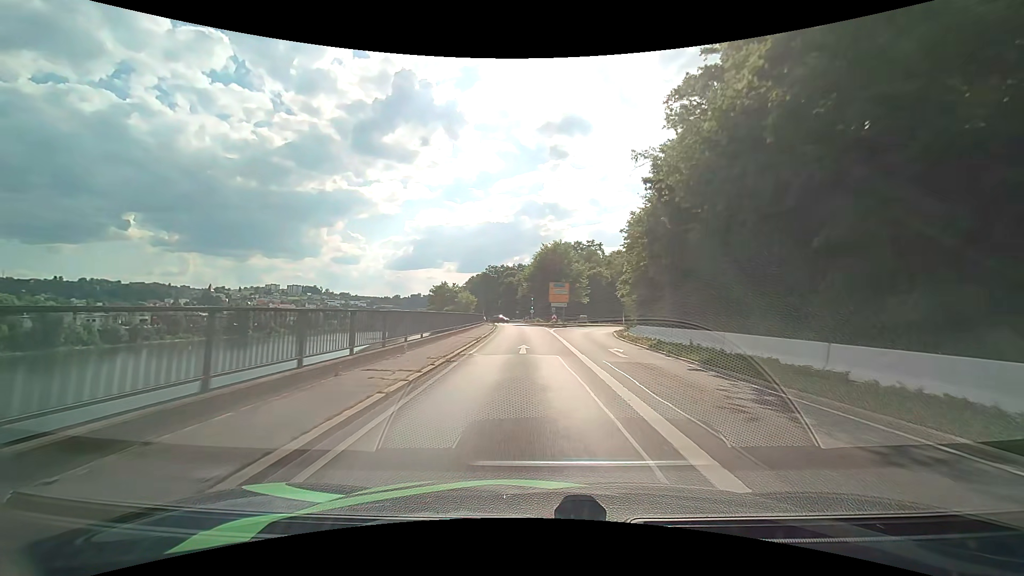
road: primary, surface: asphalt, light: Day
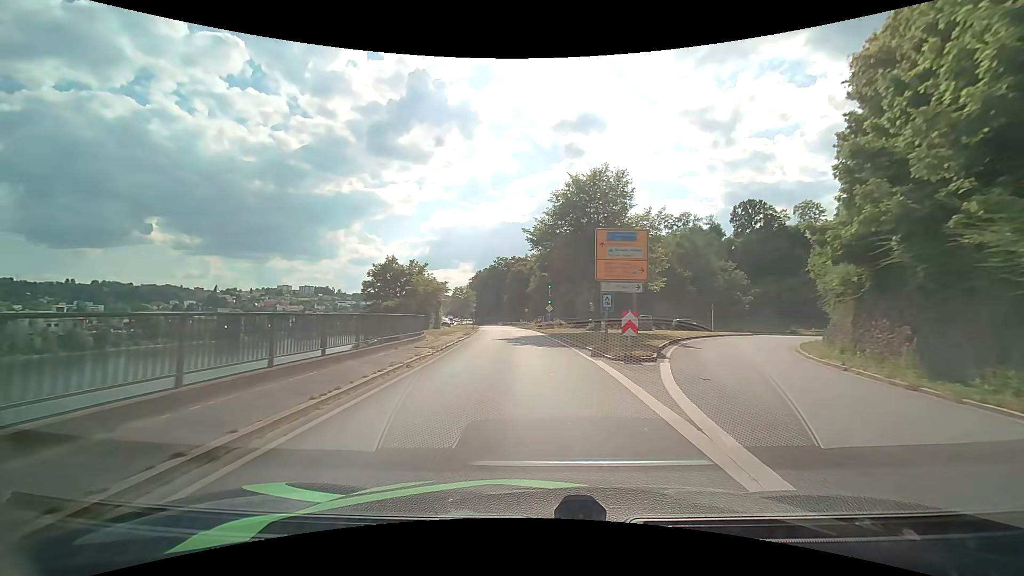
(-0.5, +39.4) m; -2°
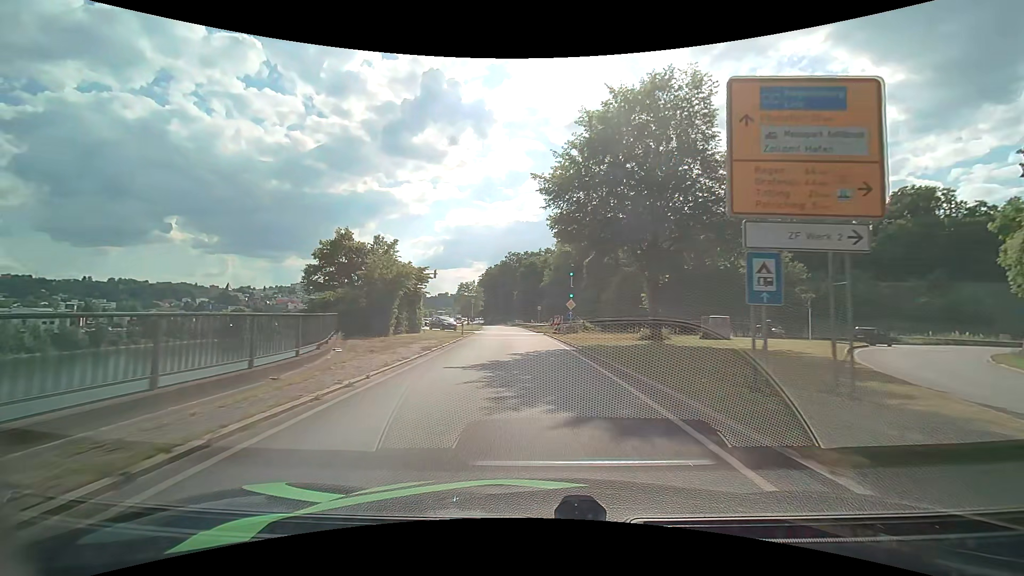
(-0.1, +15.5) m; -1°
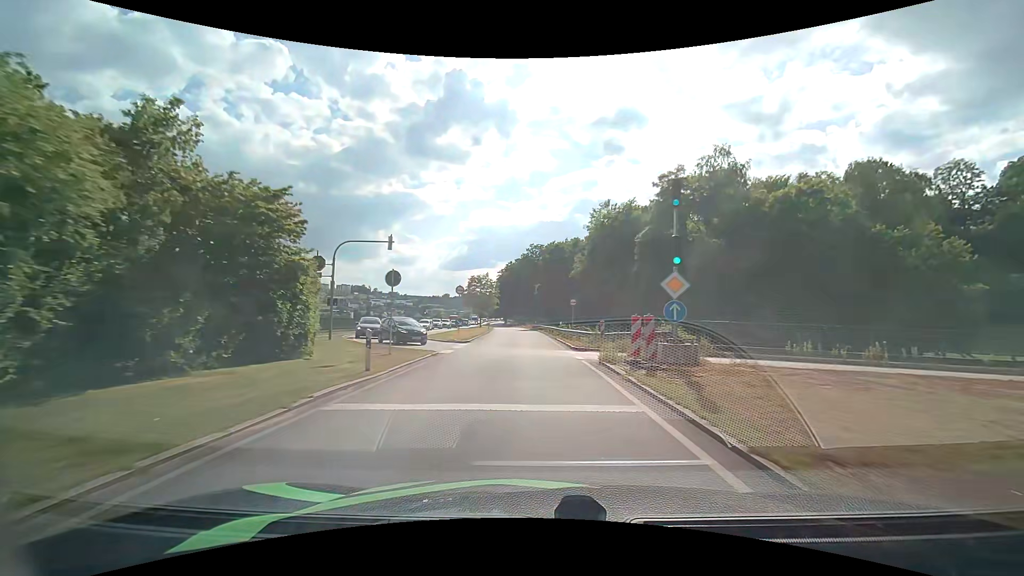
(-0.5, +23.9) m; -3°
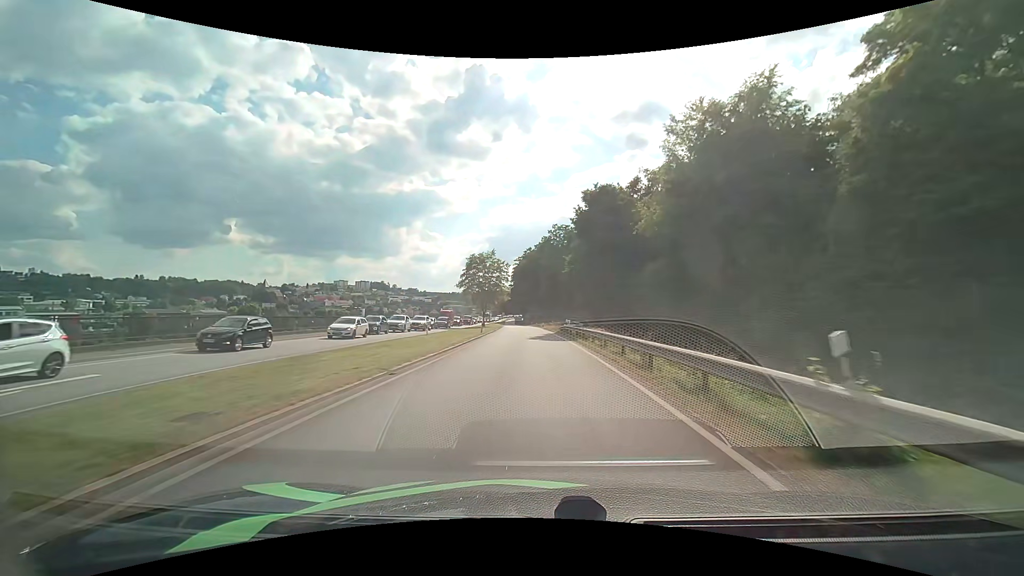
(-1.0, +33.3) m; -3°
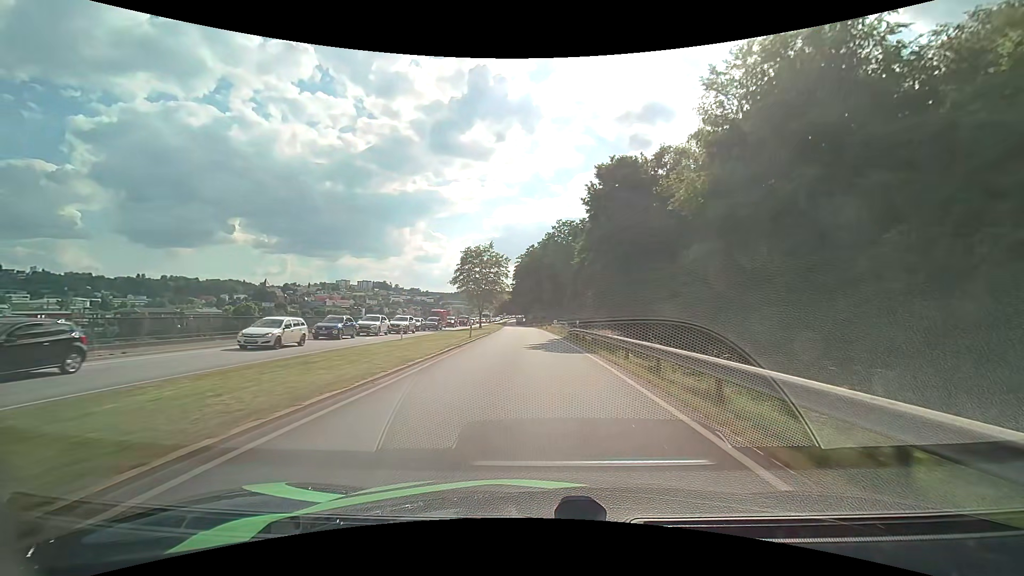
(0.0, +8.6) m; 0°
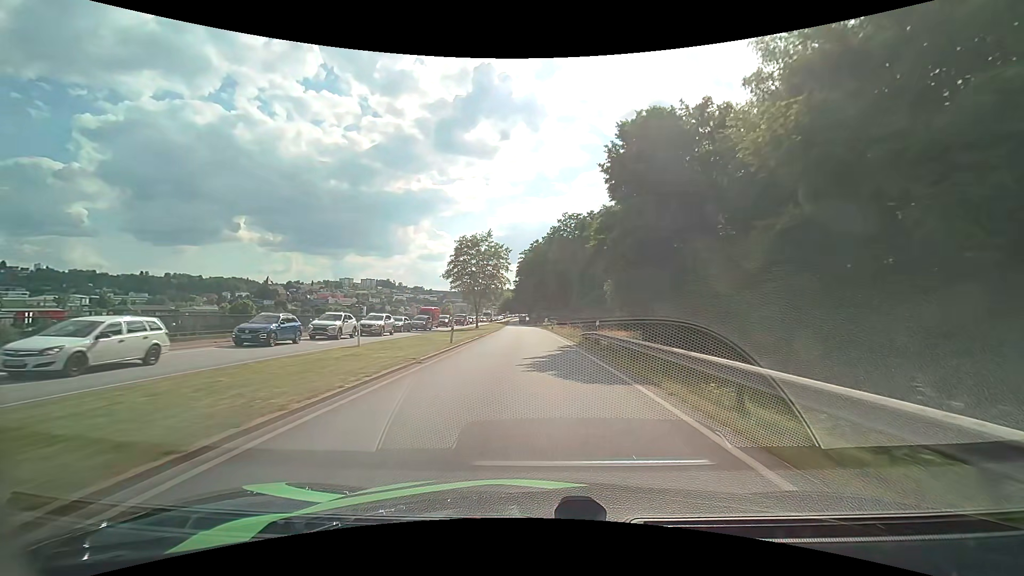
(0.0, +8.7) m; 0°
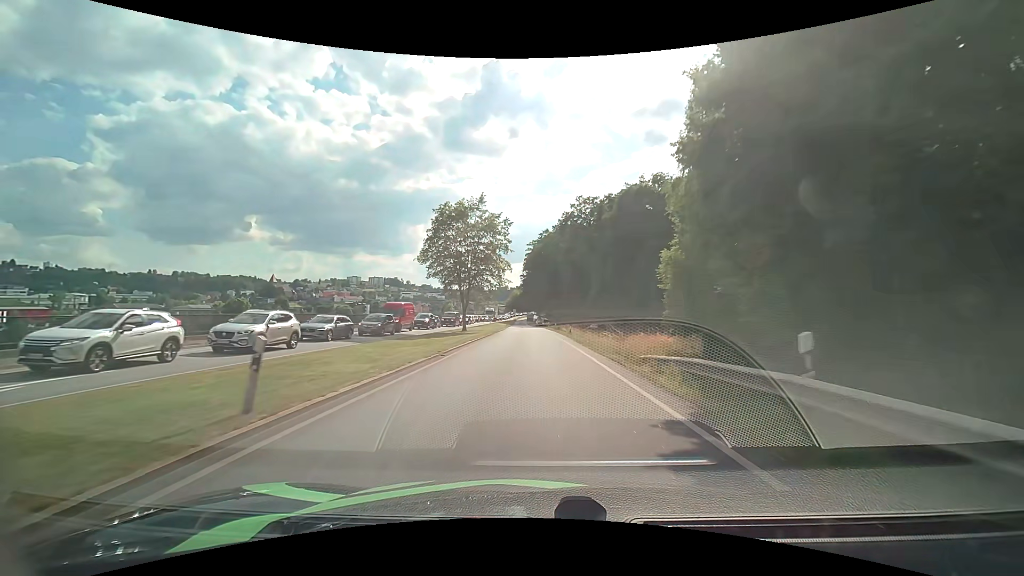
(-0.2, +17.8) m; -1°
(0, +10) (0, +20) (0, +30) (-1, +40) (-1, +50) (-1, +60) (-2, +70) (-2, +80) (-3, +90) (-3, +100) m
